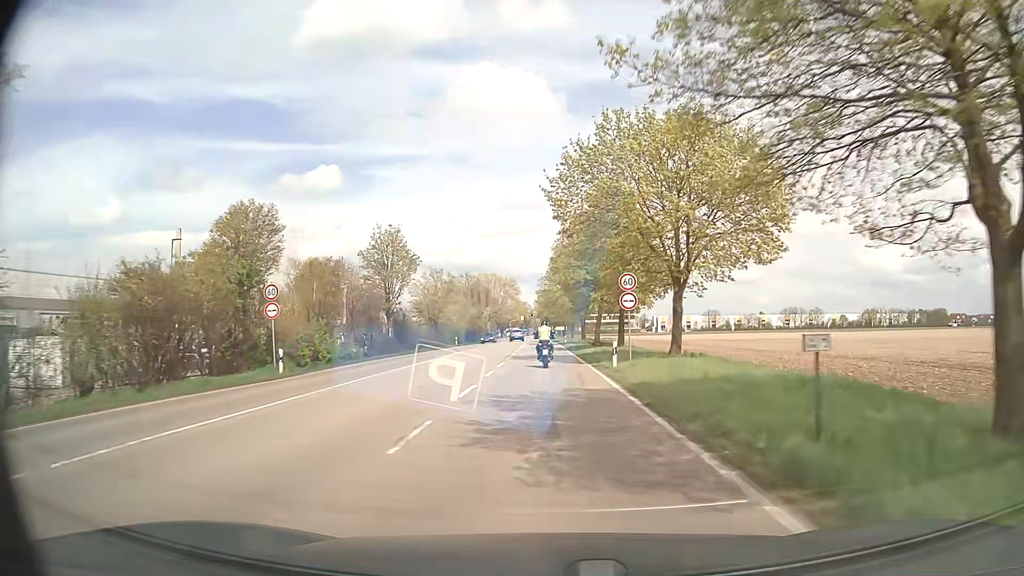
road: secondary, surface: asphalt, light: Day
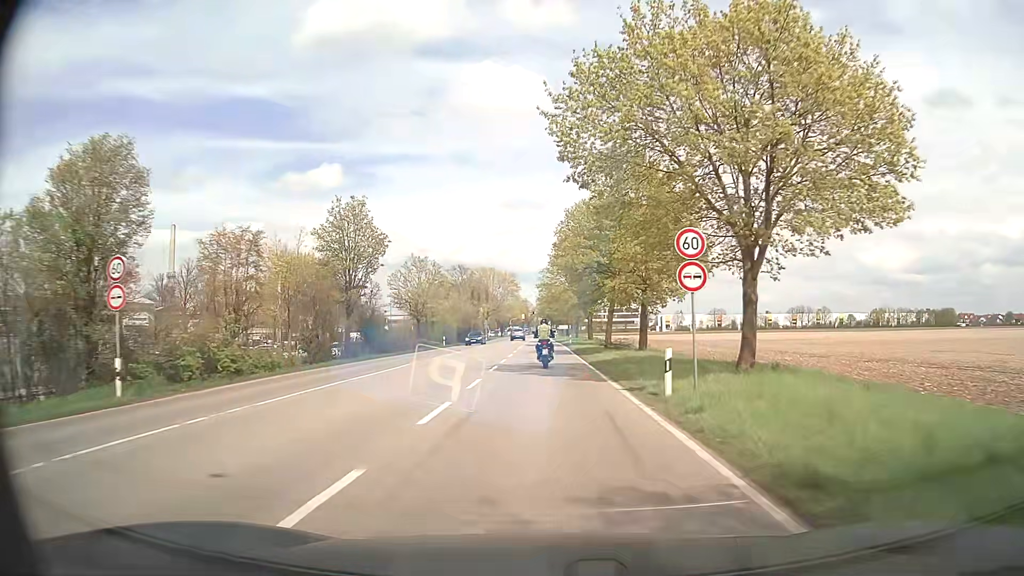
(0.0, +10.0) m; 0°
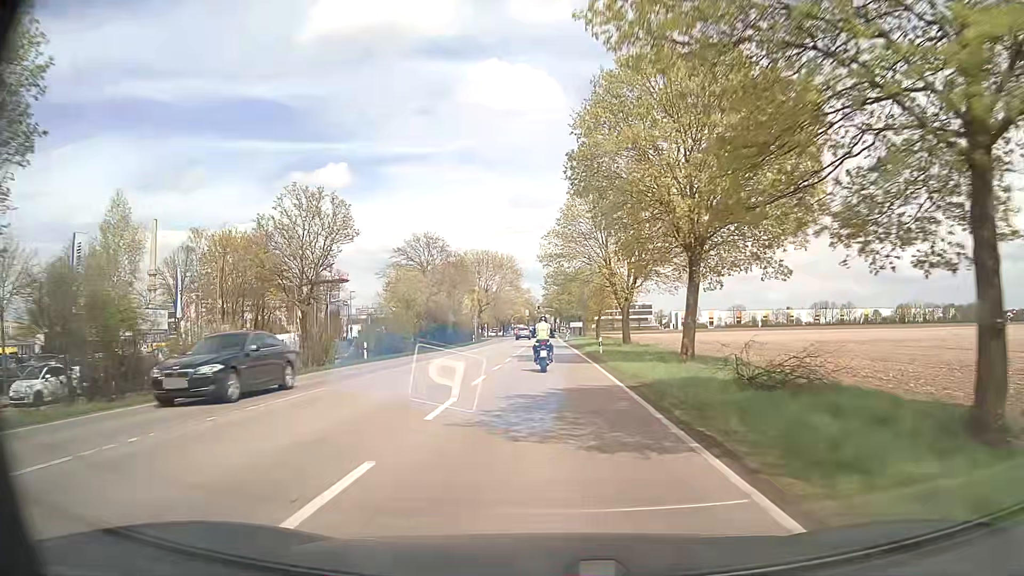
(-0.1, +29.5) m; 0°
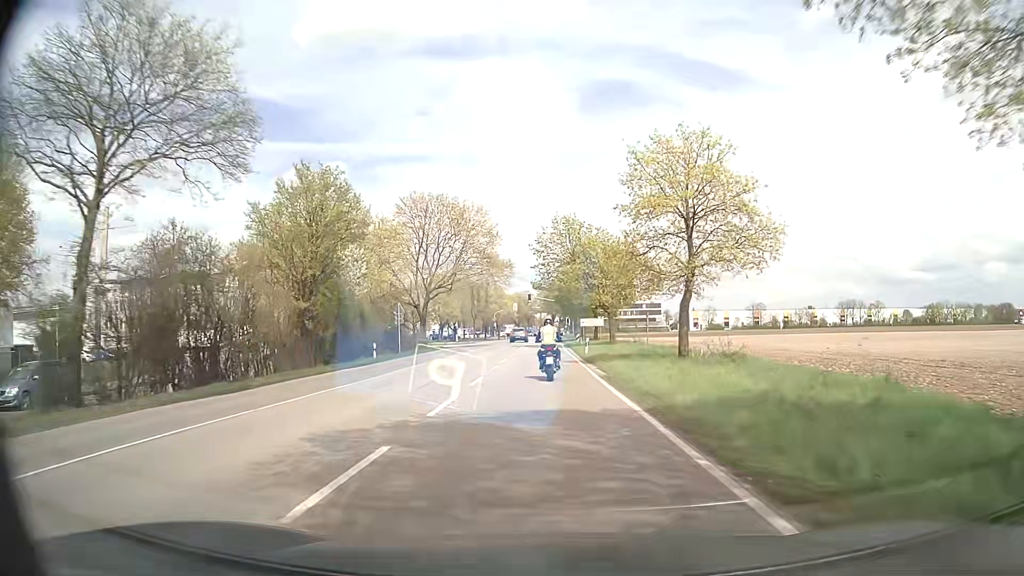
(-0.1, +47.2) m; 0°
(0, +10) (0, +20) (0, +30) (0, +40) (0, +50) (-1, +60) (-1, +70) (-1, +80) (-1, +90) (-1, +100) m
